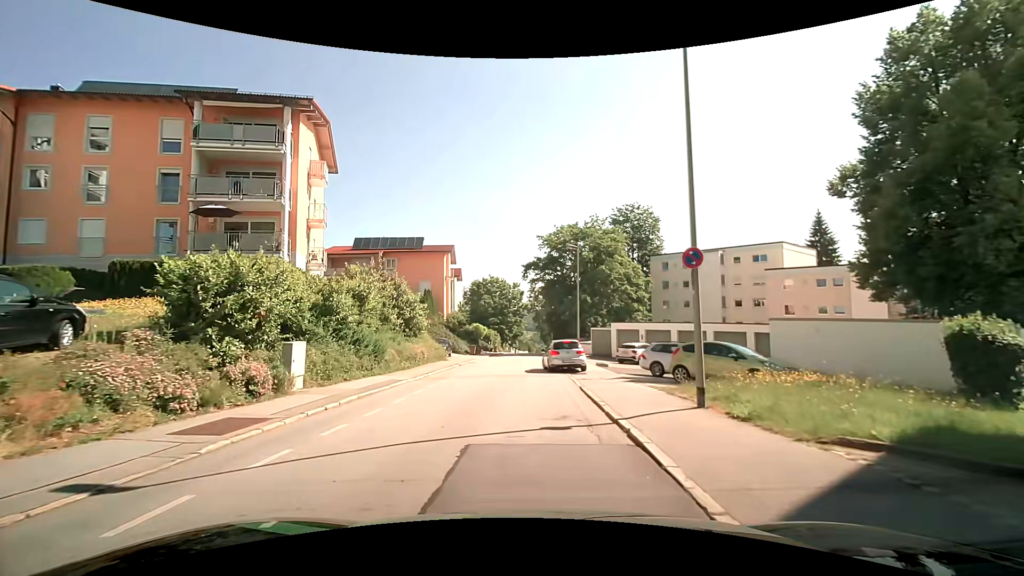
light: Day
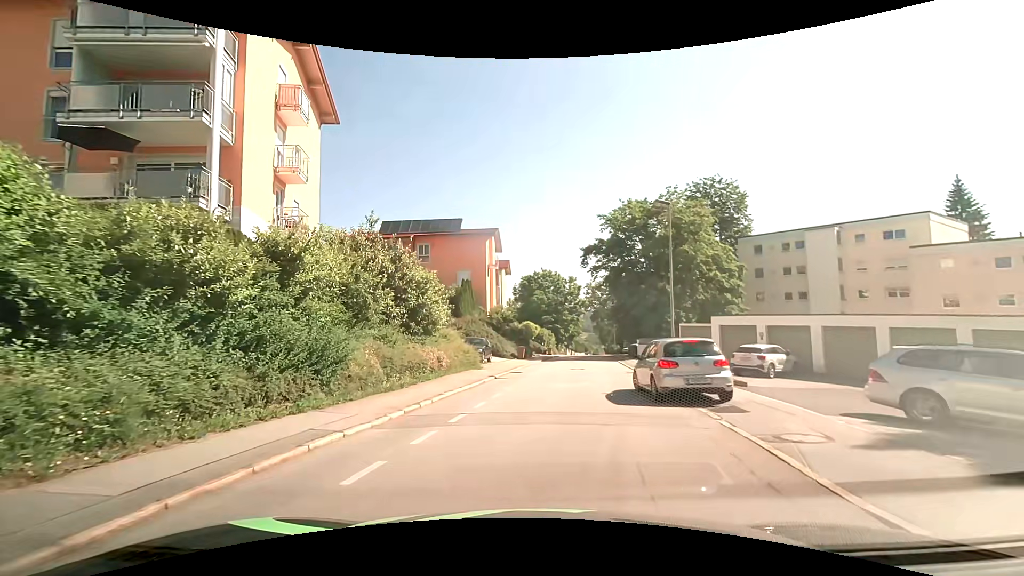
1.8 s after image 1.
(-0.5, +11.0) m; -6°
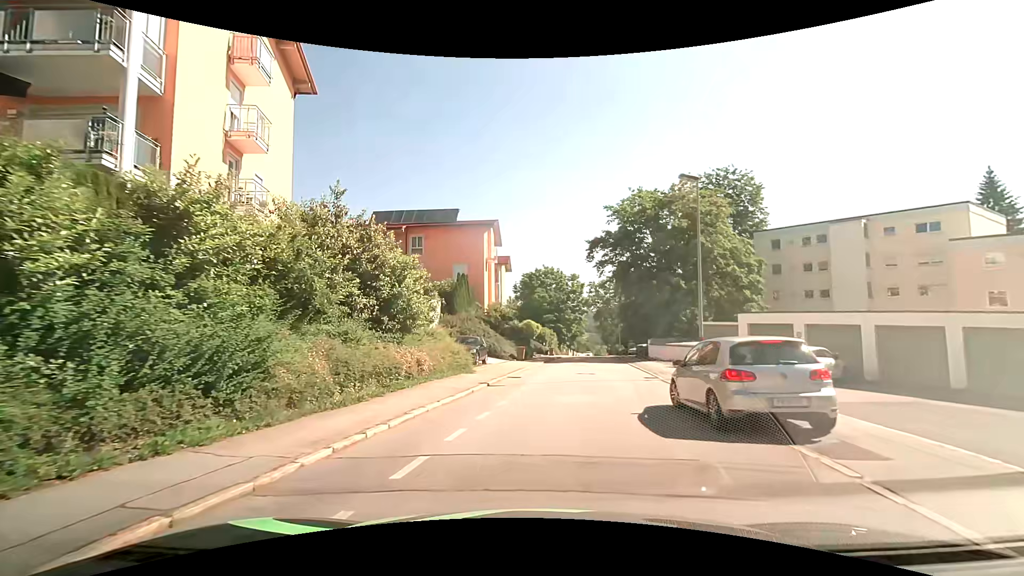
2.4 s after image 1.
(0.0, +3.9) m; -1°
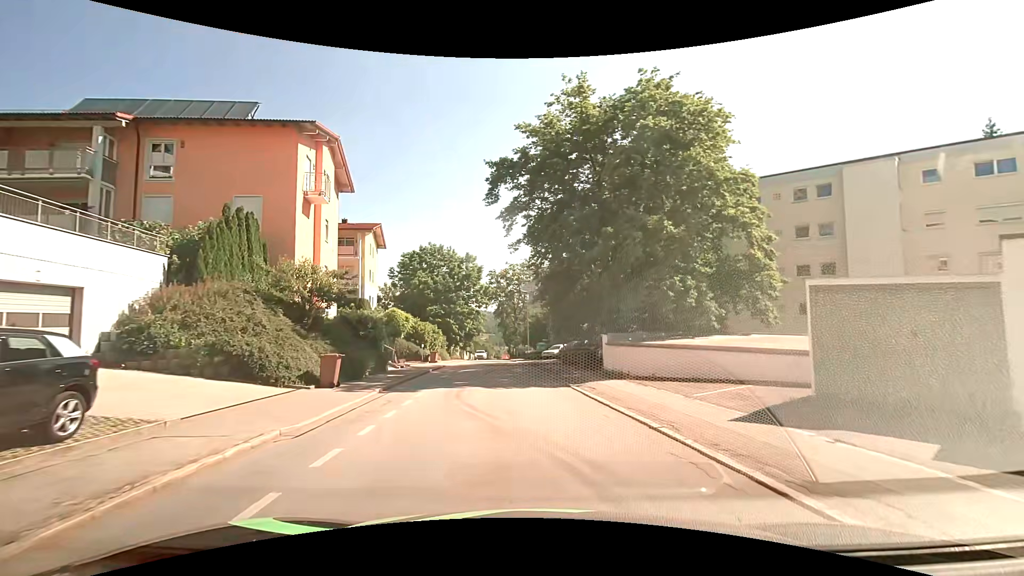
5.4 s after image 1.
(+2.2, +20.9) m; +13°
